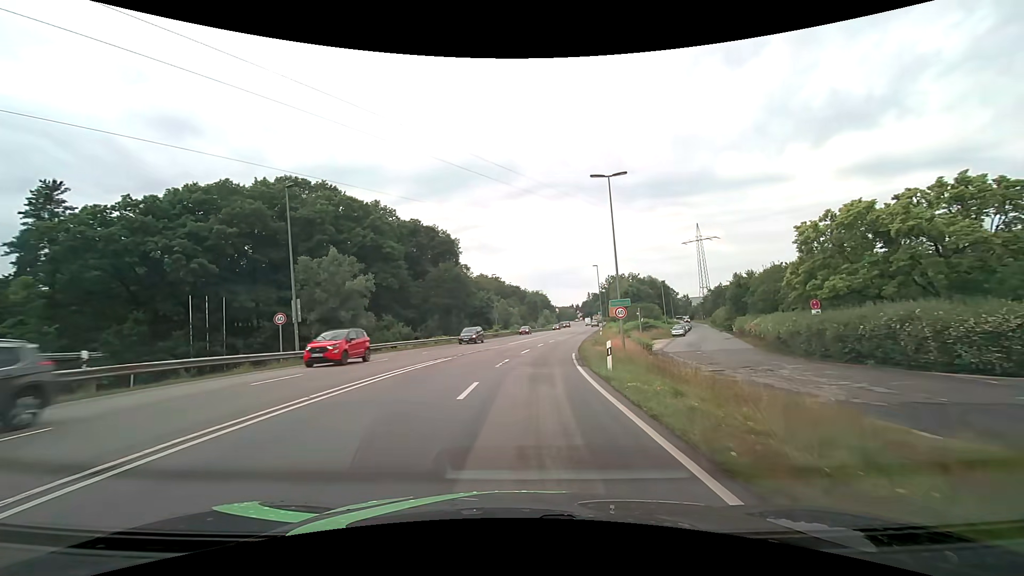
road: secondary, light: Day
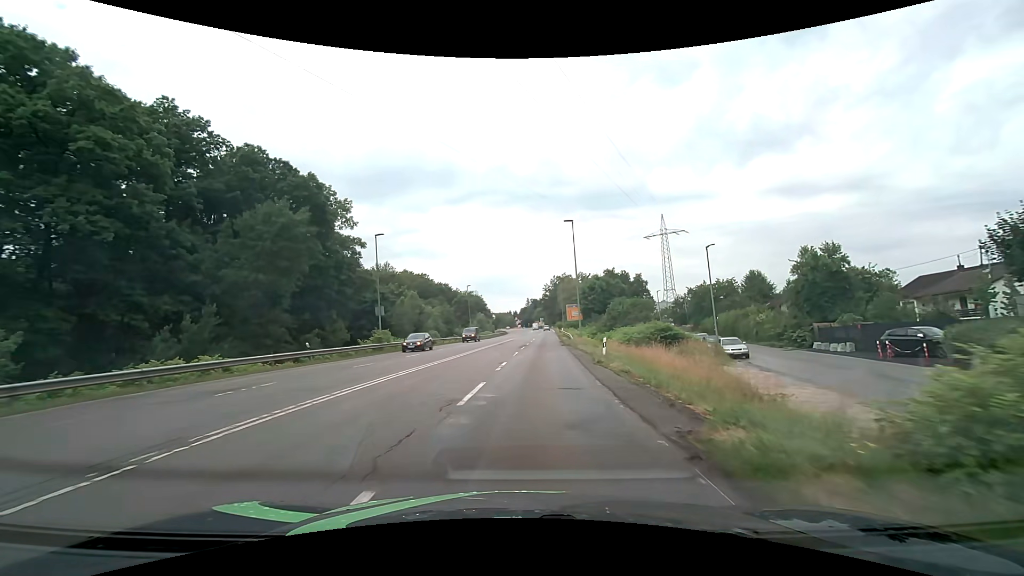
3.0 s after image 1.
(+2.4, +36.5) m; +7°
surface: asphalt
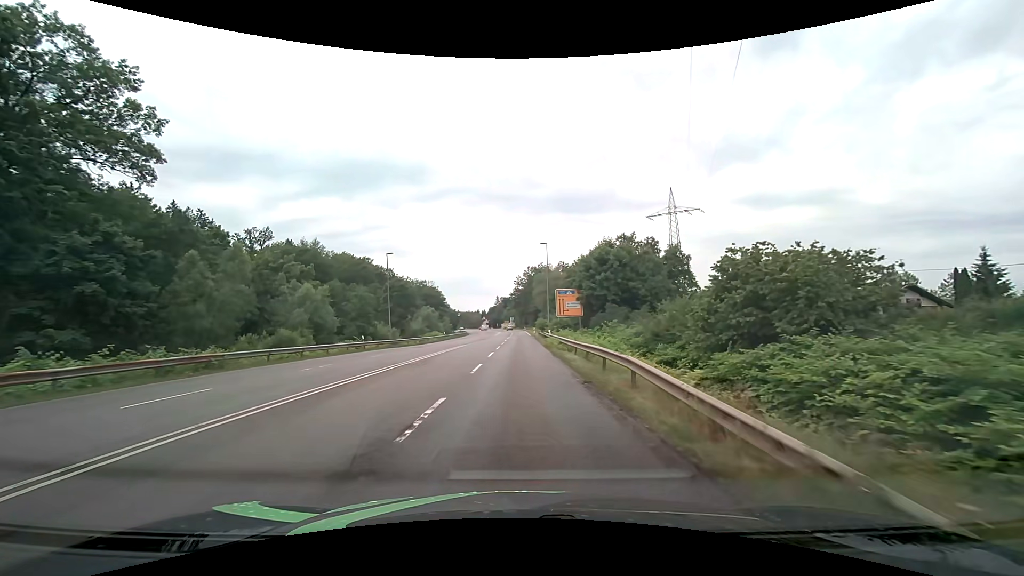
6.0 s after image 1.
(+1.8, +37.9) m; +4°
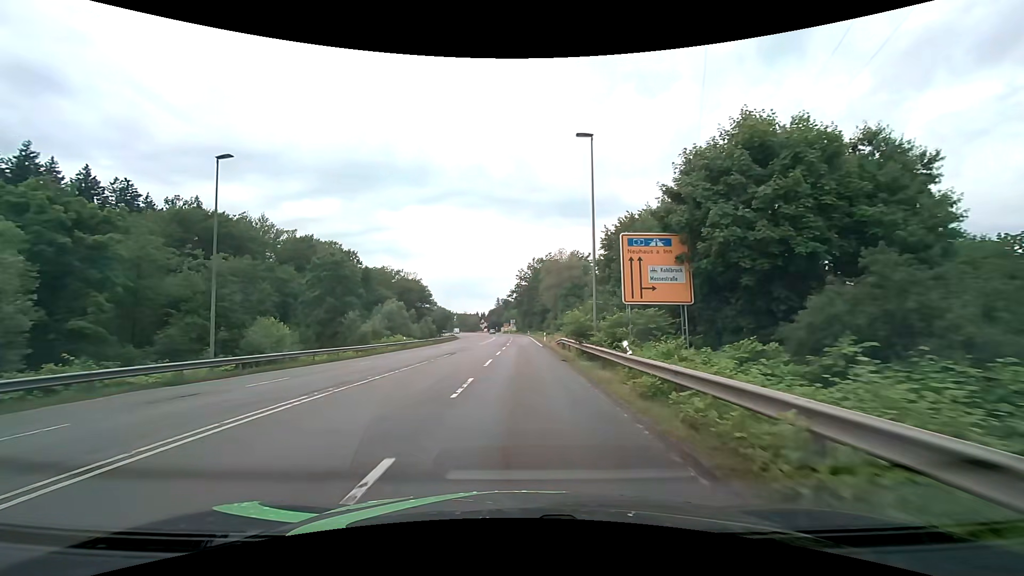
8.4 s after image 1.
(-0.1, +31.3) m; -1°
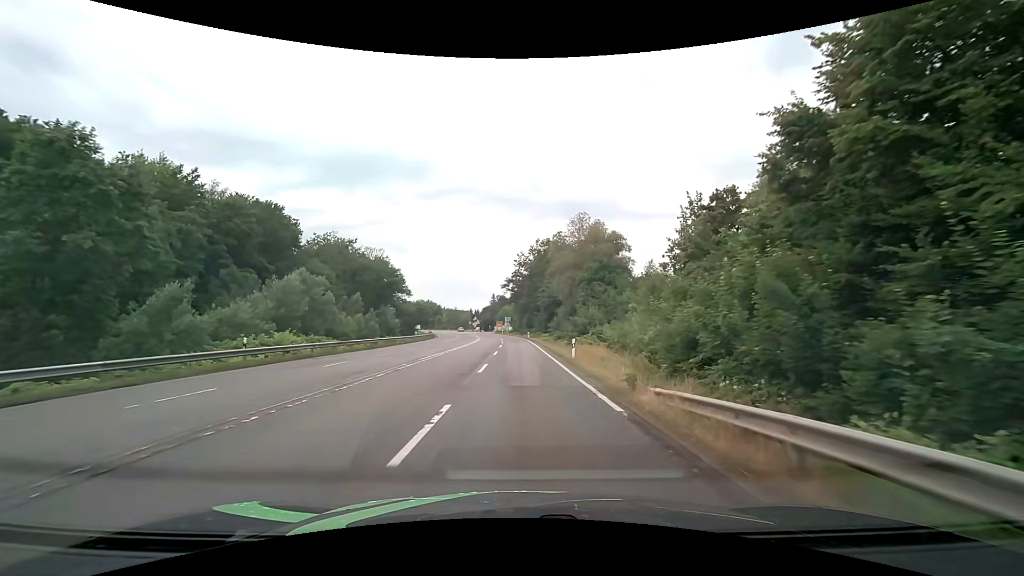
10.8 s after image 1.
(+0.2, +31.9) m; 0°
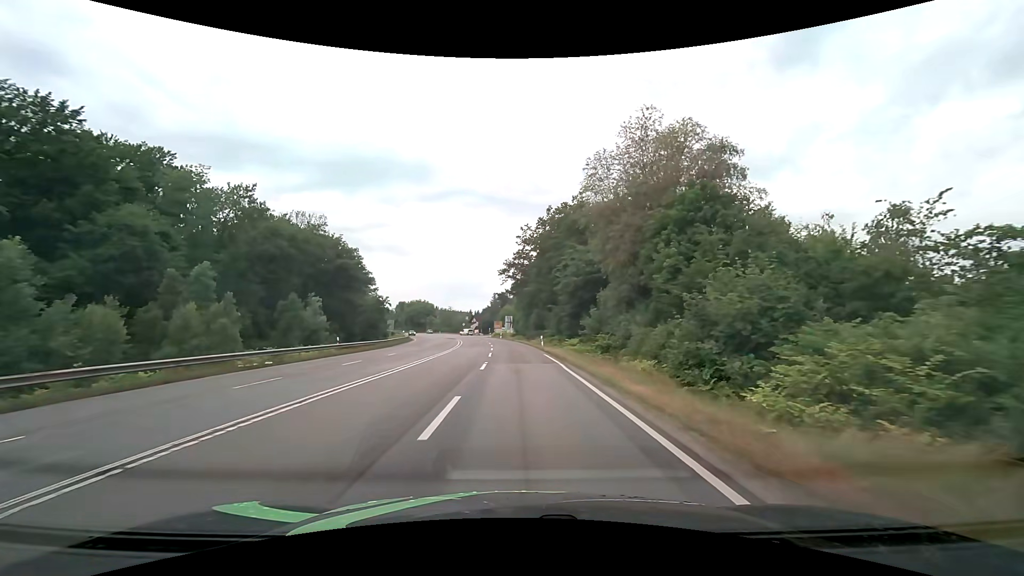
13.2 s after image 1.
(+0.1, +32.4) m; 0°
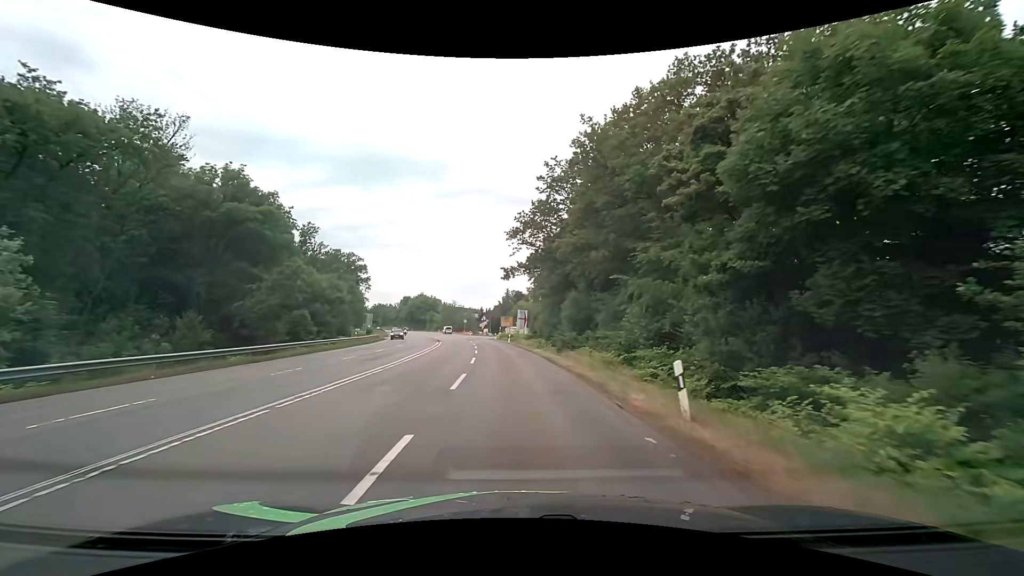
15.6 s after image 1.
(-0.5, +32.7) m; -2°
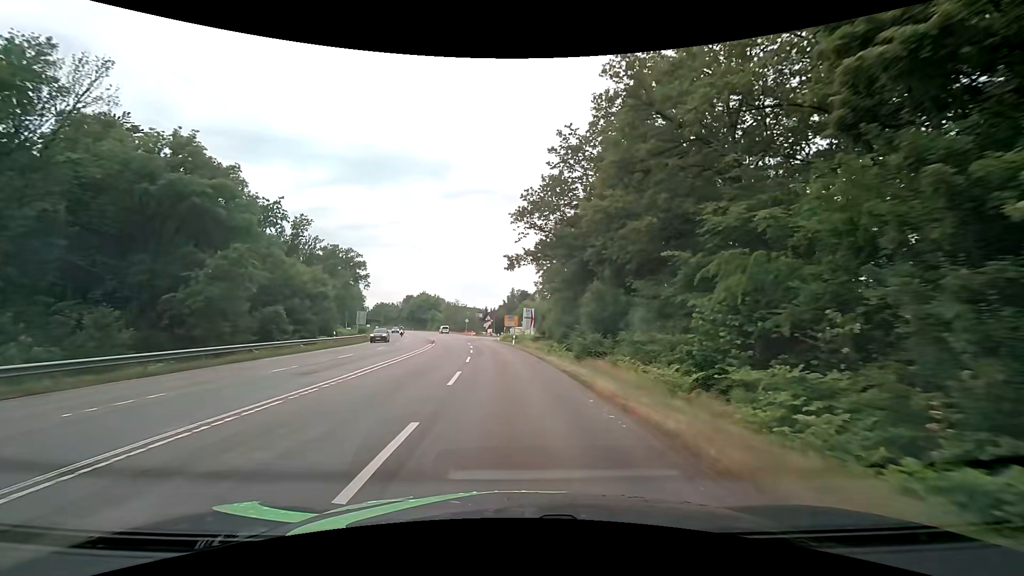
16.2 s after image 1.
(0.0, +8.2) m; -1°
(0, +10) (0, +20) (-1, +30) (-2, +40) (-3, +50) (-4, +60) (-6, +70) (-7, +80) (-9, +89) (-11, +99) m
